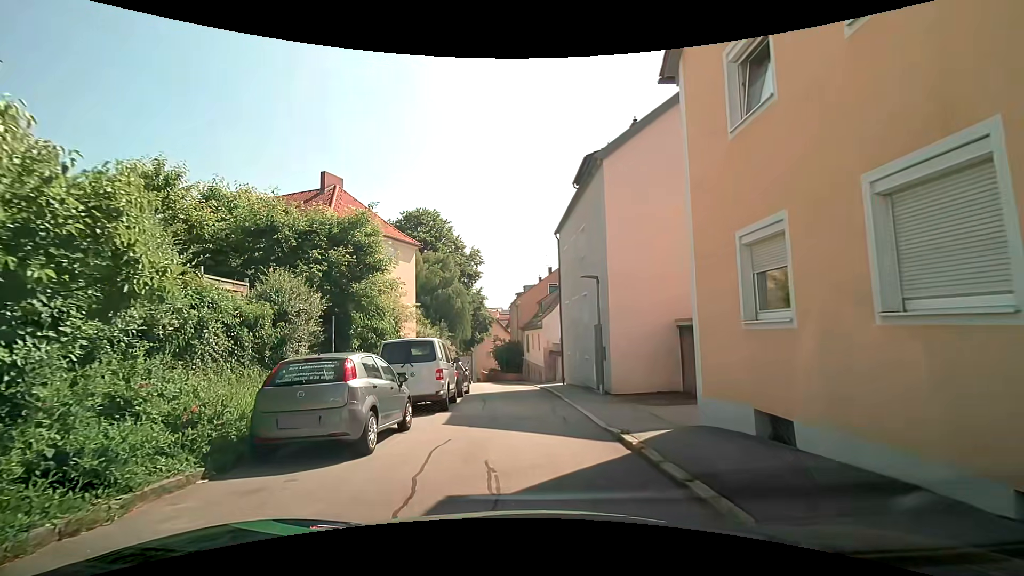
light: Day
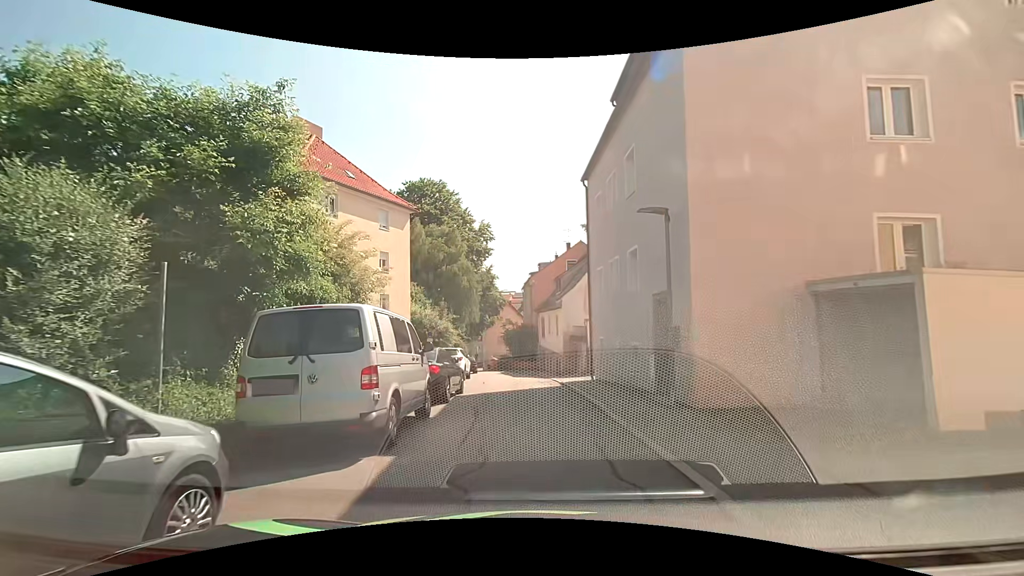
(-0.2, +6.8) m; -2°
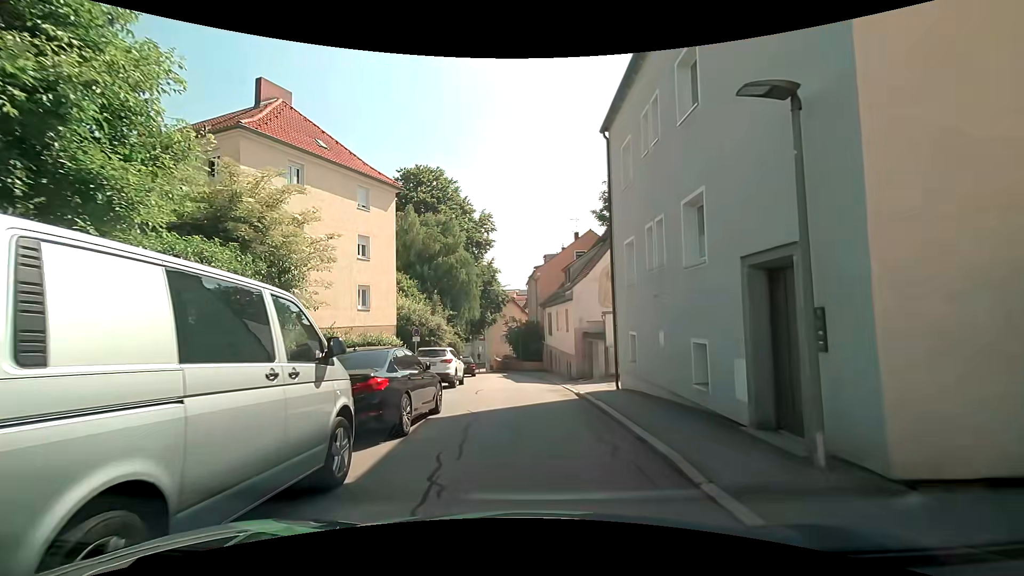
(0.0, +4.8) m; -1°
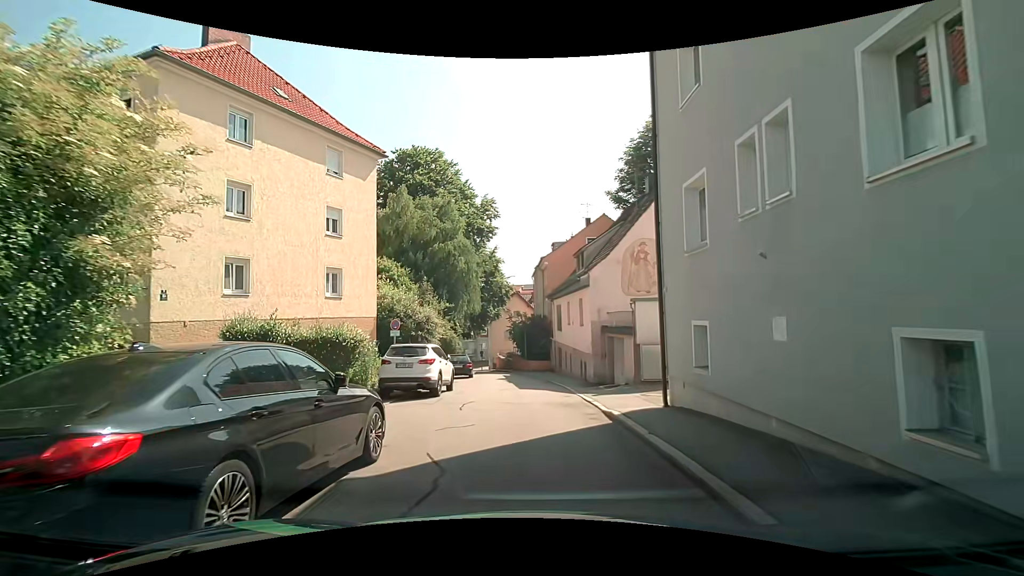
(0.0, +5.0) m; 0°
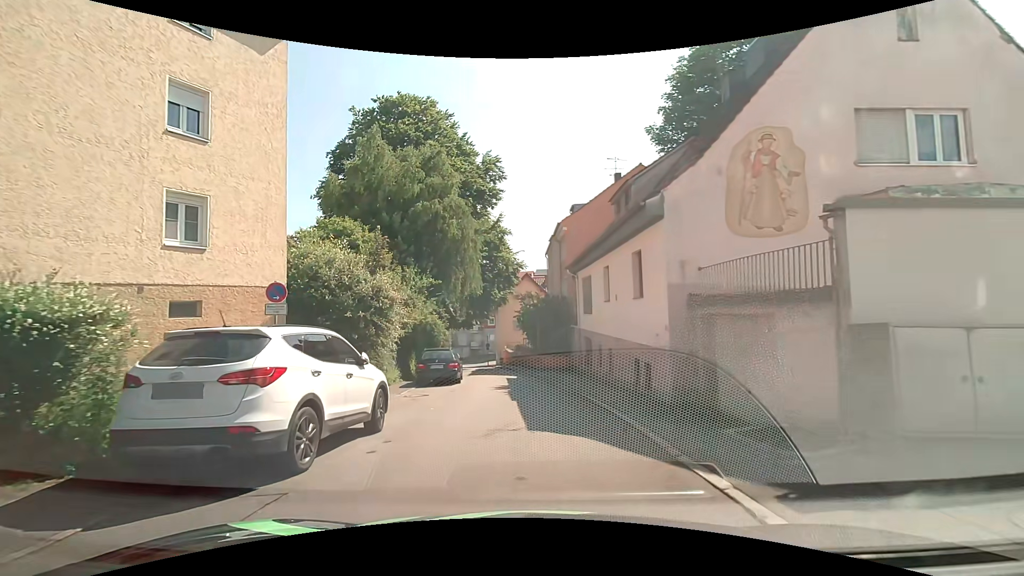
(-0.2, +10.4) m; 0°
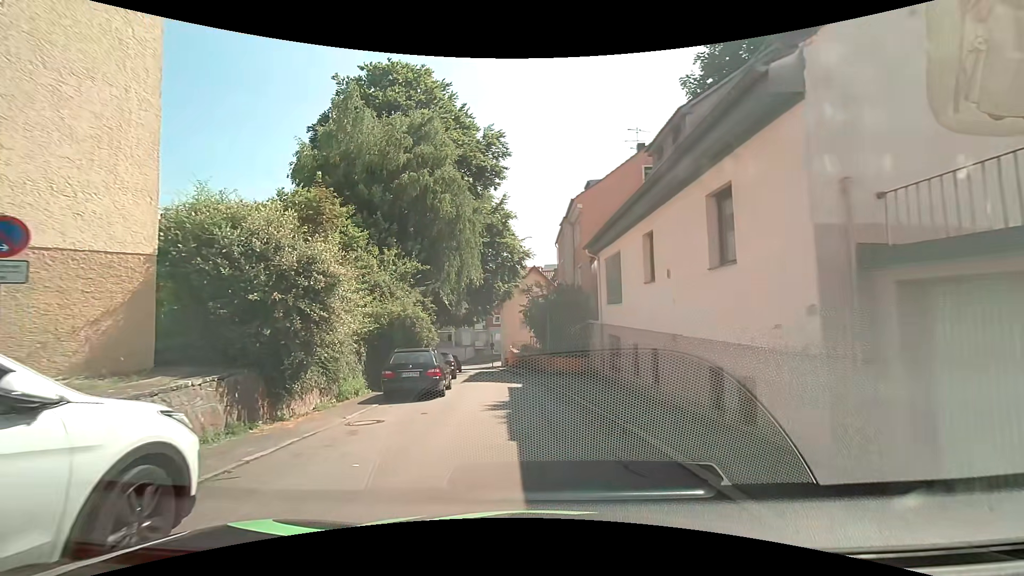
(-0.1, +5.5) m; -2°
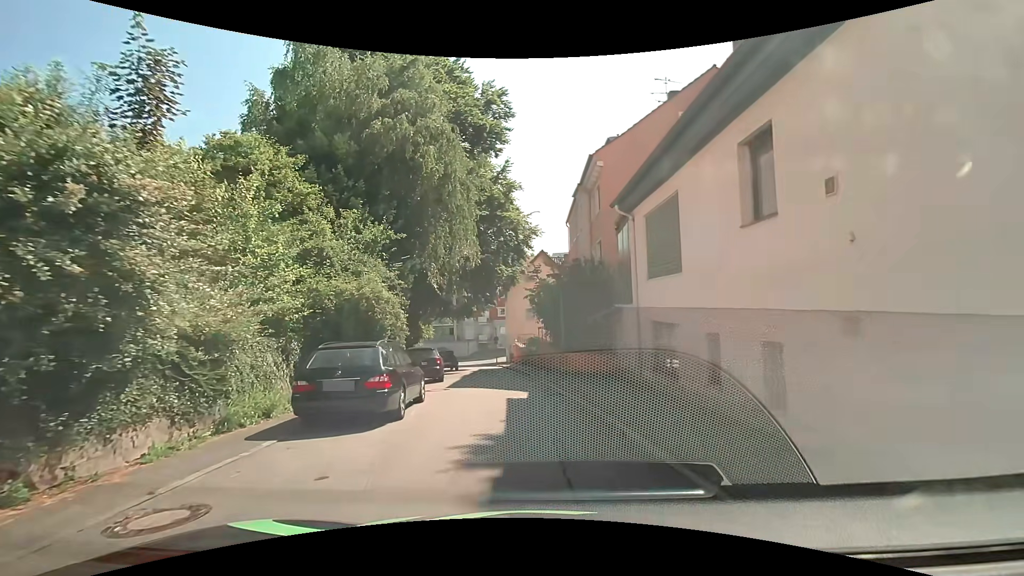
(0.0, +5.8) m; 0°
